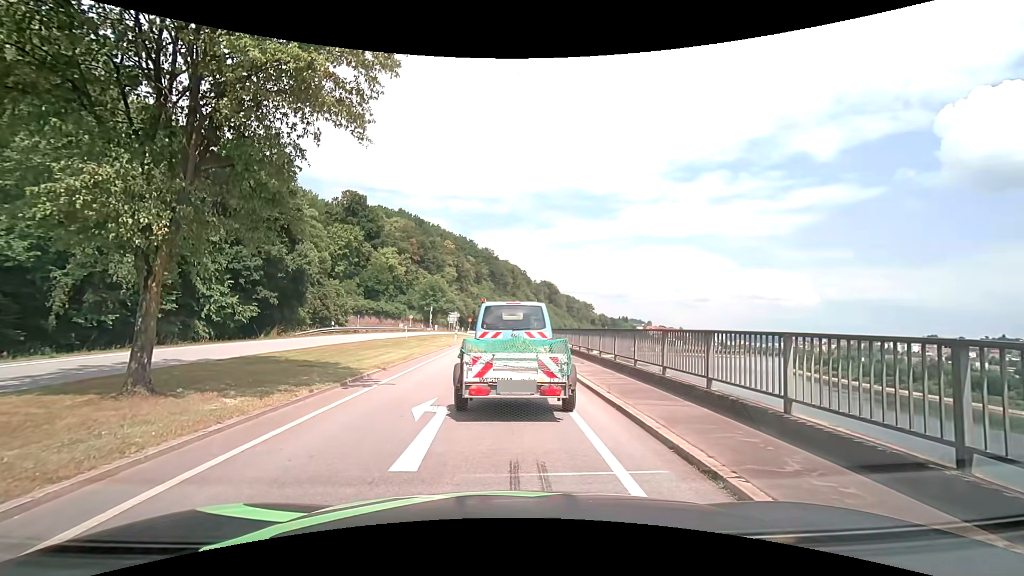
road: primary_link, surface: asphalt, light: Day
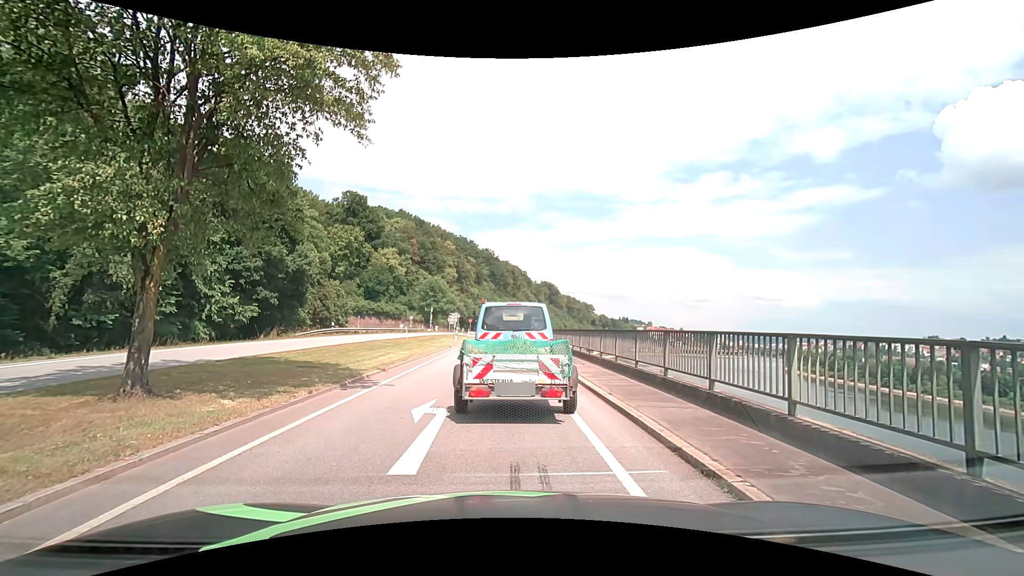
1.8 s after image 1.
(0.0, +0.2) m; 0°
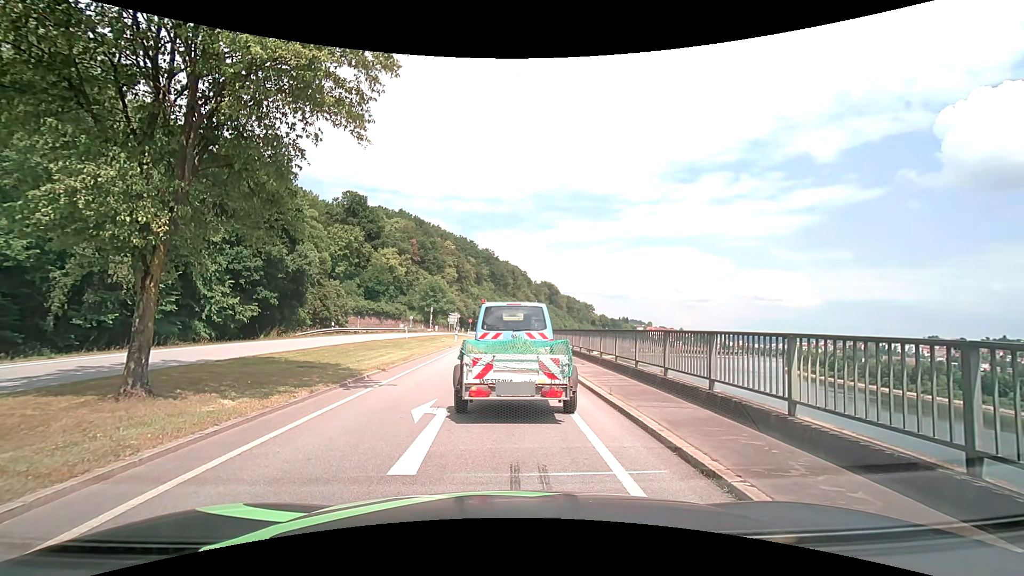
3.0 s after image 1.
(0.0, 0.0) m; 0°
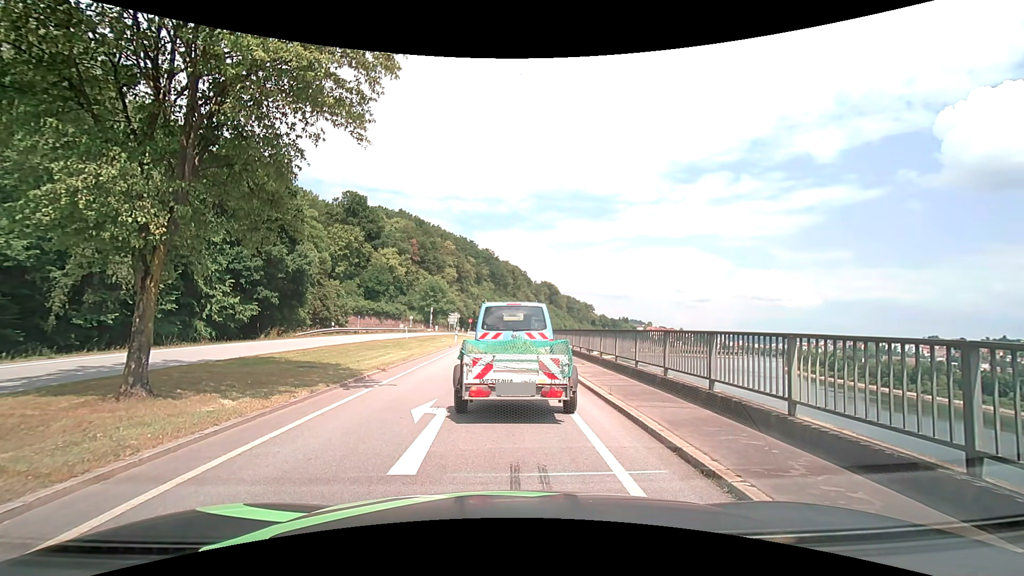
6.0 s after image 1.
(0.0, 0.0) m; 0°
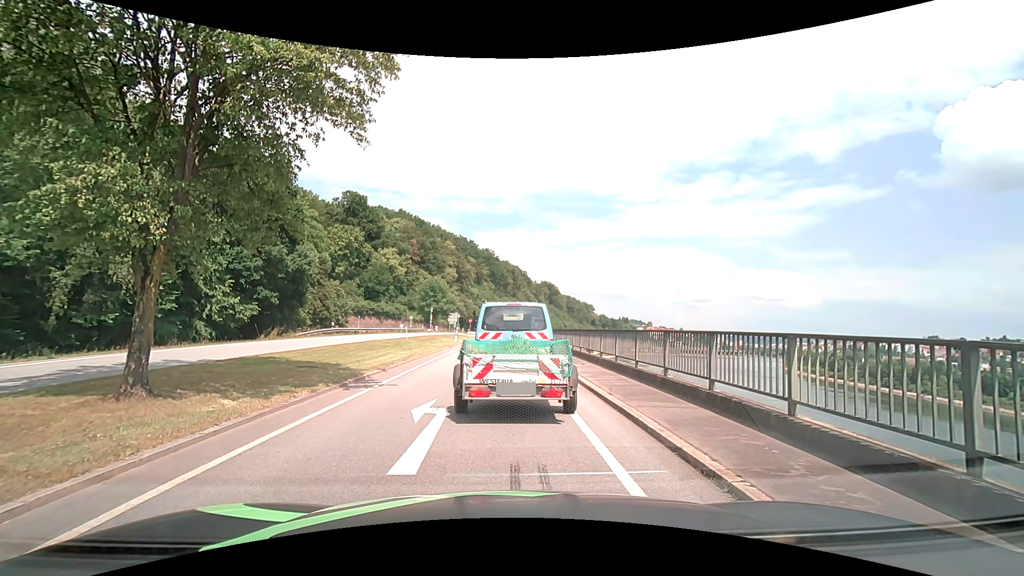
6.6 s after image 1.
(0.0, 0.0) m; 0°
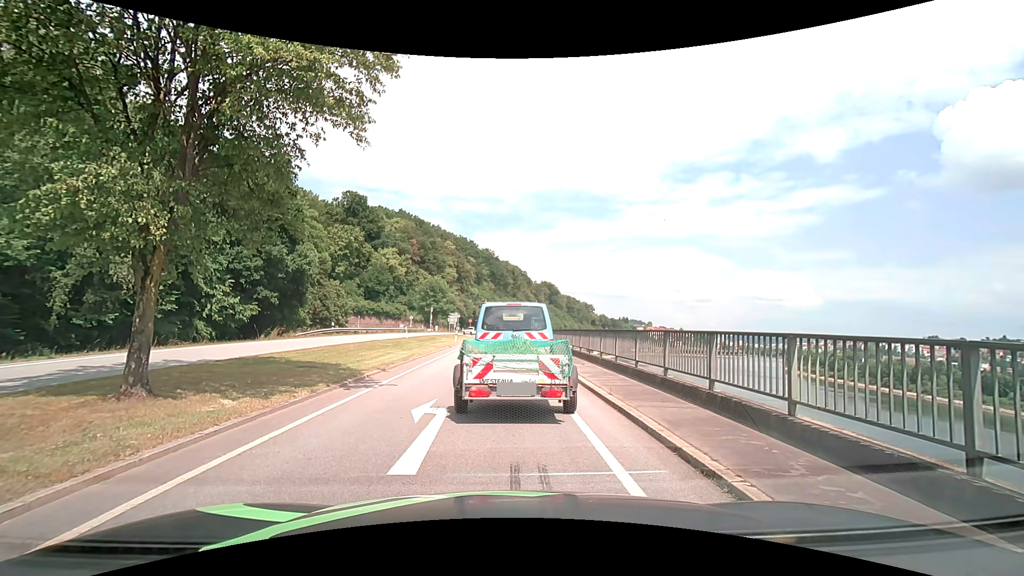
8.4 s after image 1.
(0.0, 0.0) m; 0°
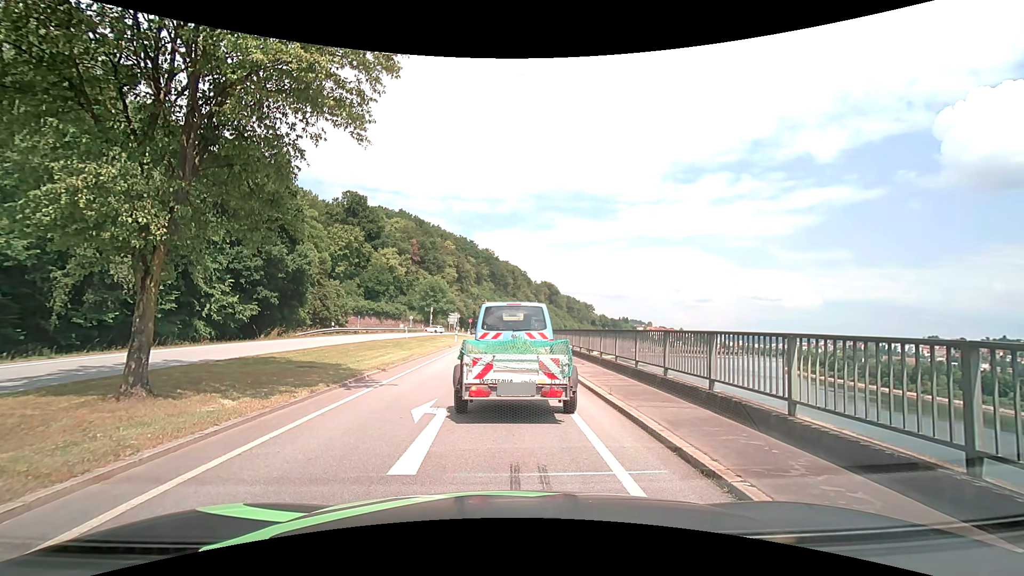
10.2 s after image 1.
(0.0, 0.0) m; 0°
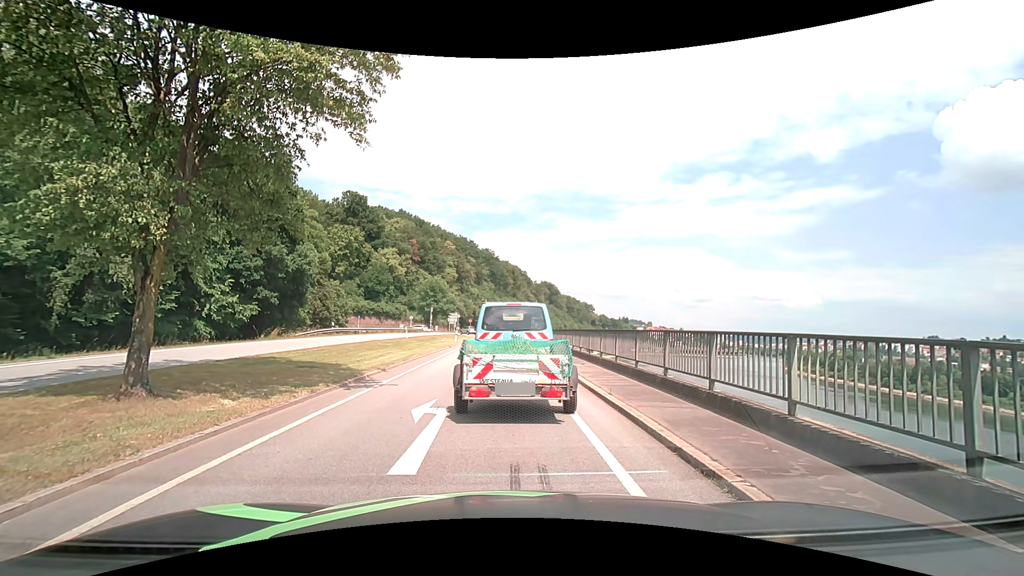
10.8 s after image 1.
(0.0, 0.0) m; 0°
